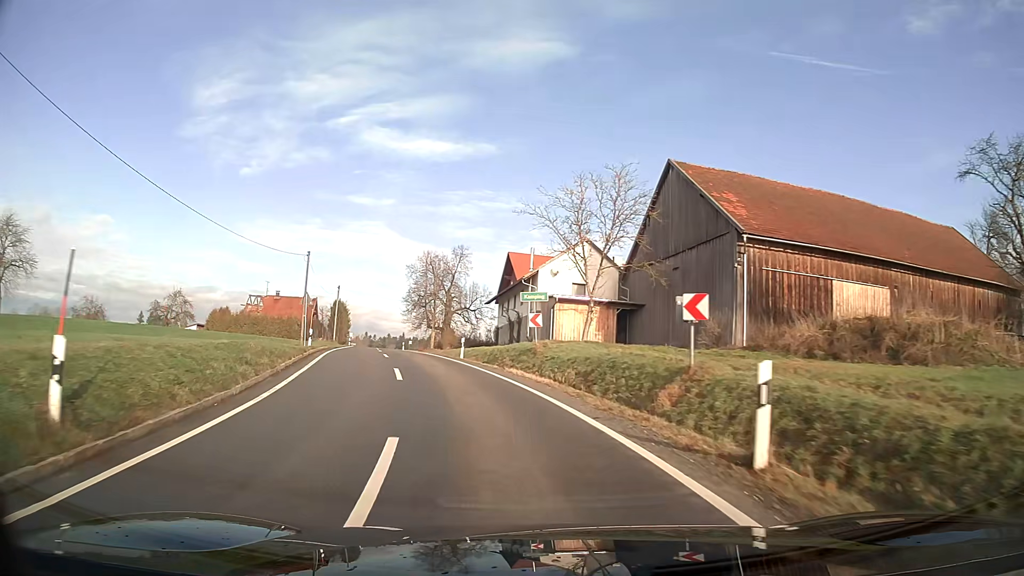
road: tertiary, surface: asphalt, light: Day
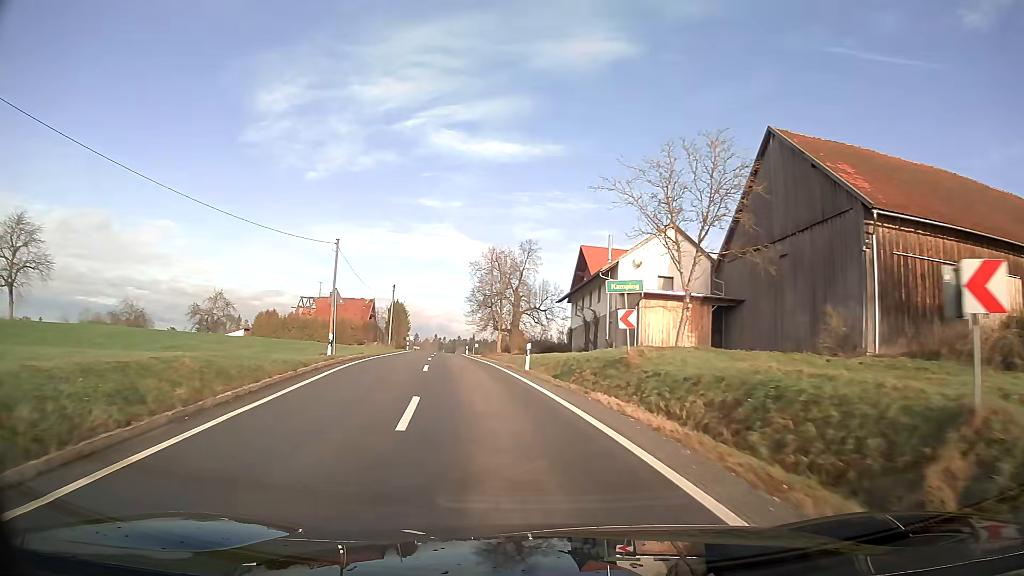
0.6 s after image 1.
(-0.4, +7.3) m; -6°
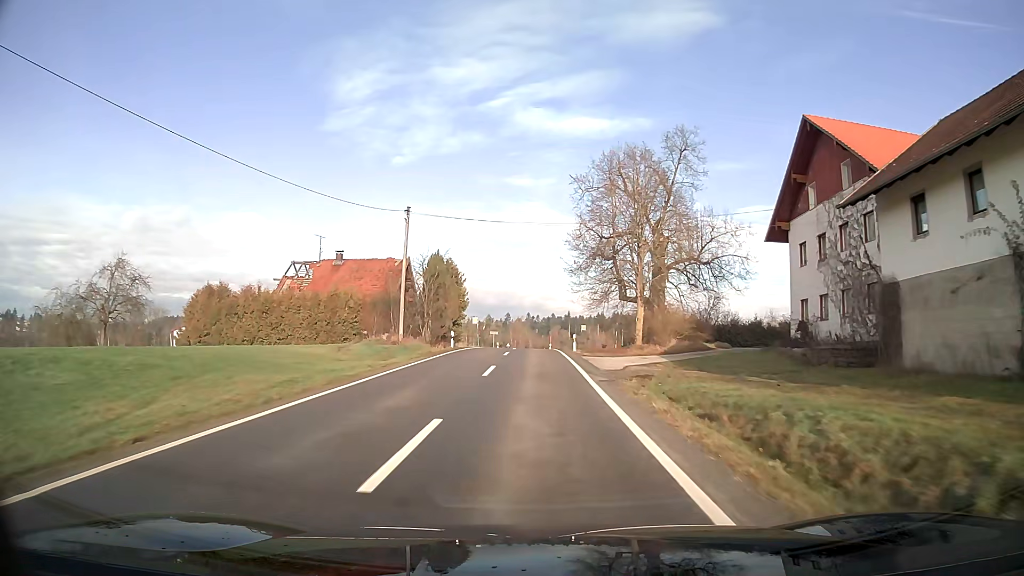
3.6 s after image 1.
(-3.5, +39.3) m; -7°
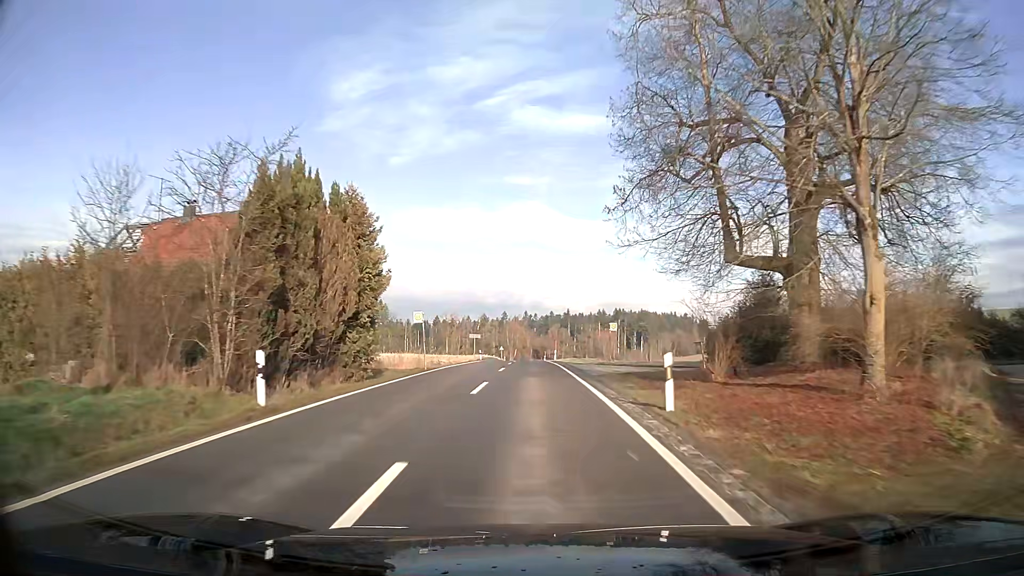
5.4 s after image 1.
(0.0, +26.9) m; 0°
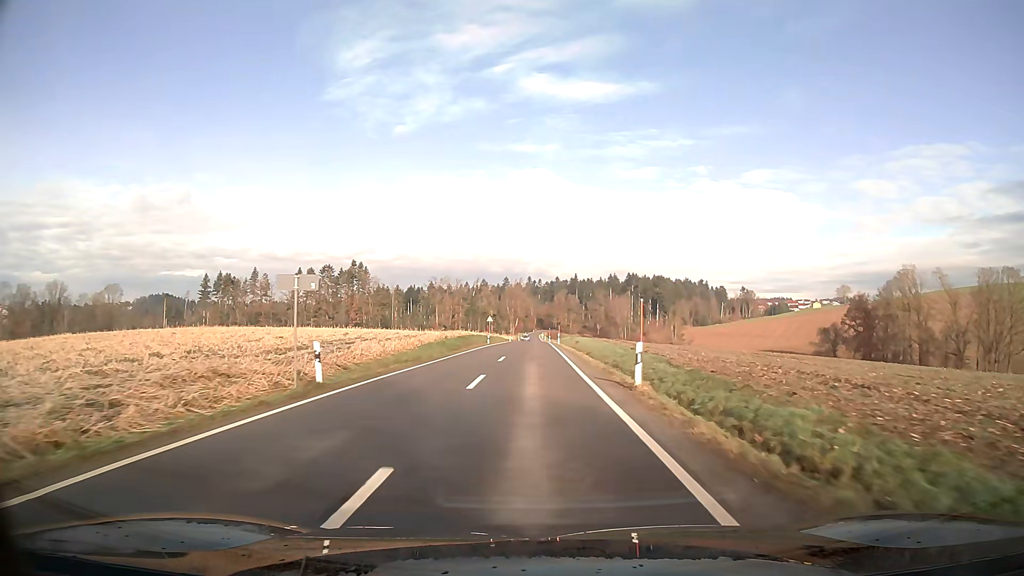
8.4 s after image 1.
(-0.2, +48.5) m; 0°
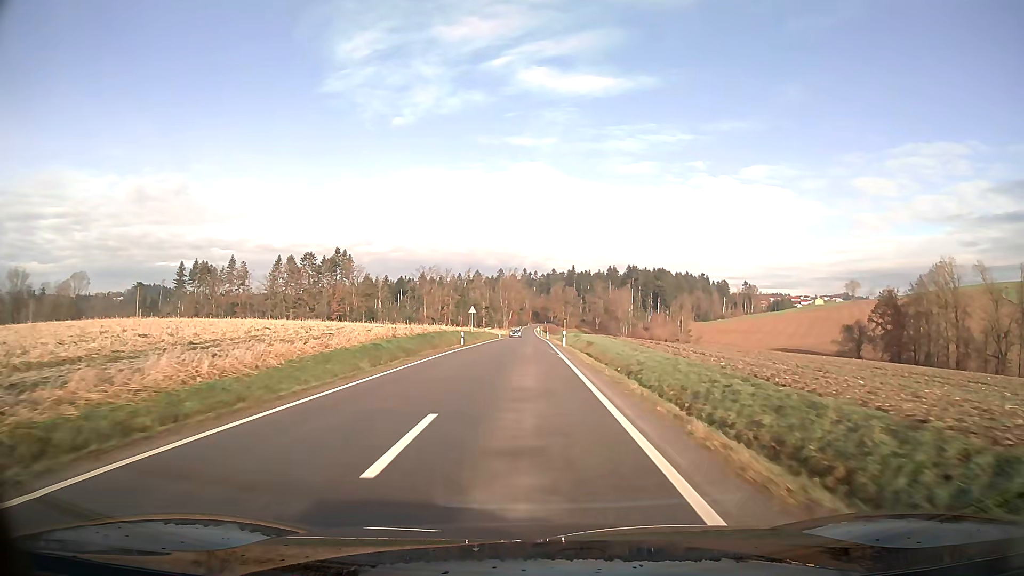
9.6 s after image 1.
(+0.1, +20.3) m; 0°
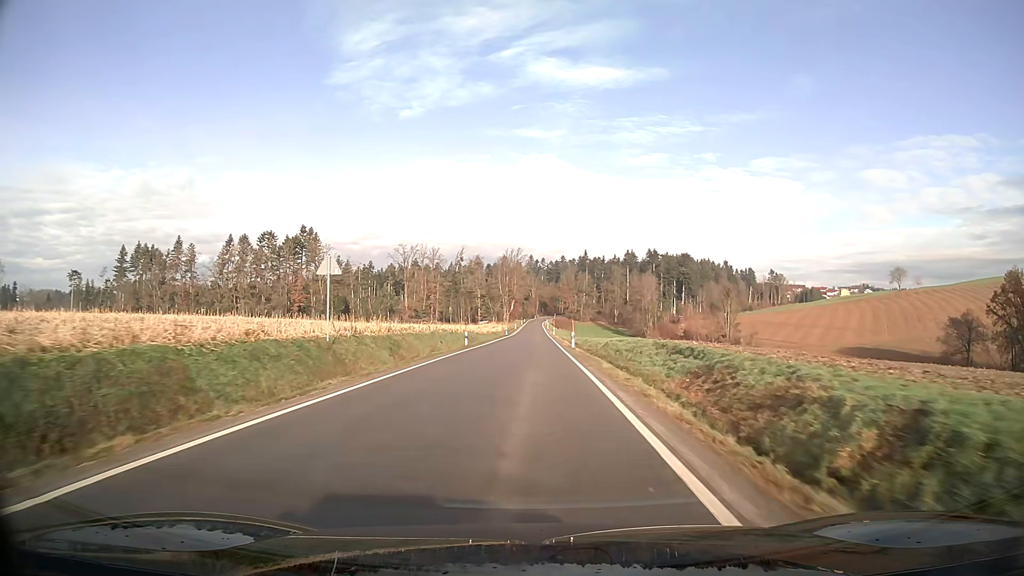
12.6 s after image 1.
(-0.1, +52.8) m; -1°
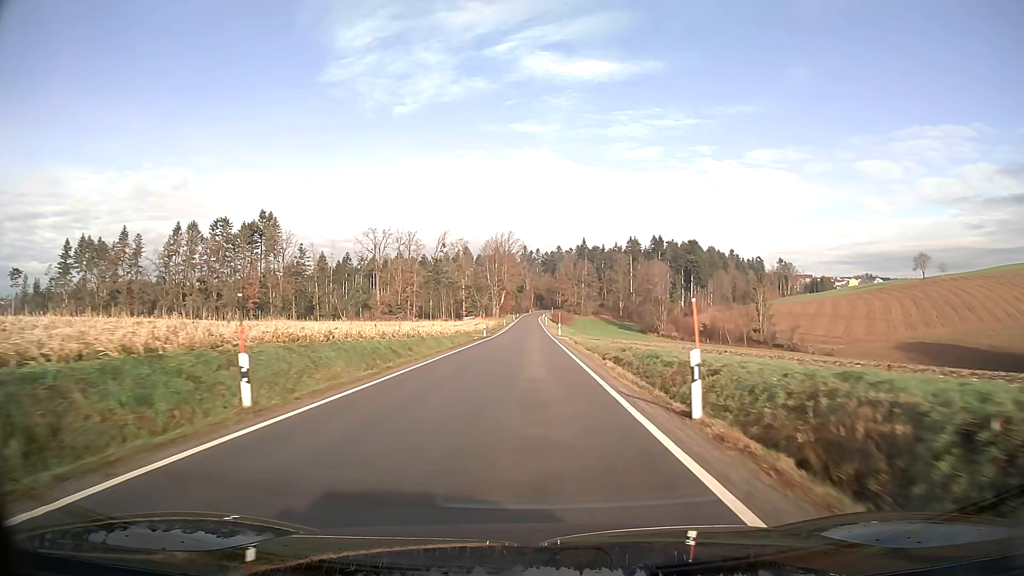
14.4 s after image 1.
(+0.2, +33.1) m; 0°
